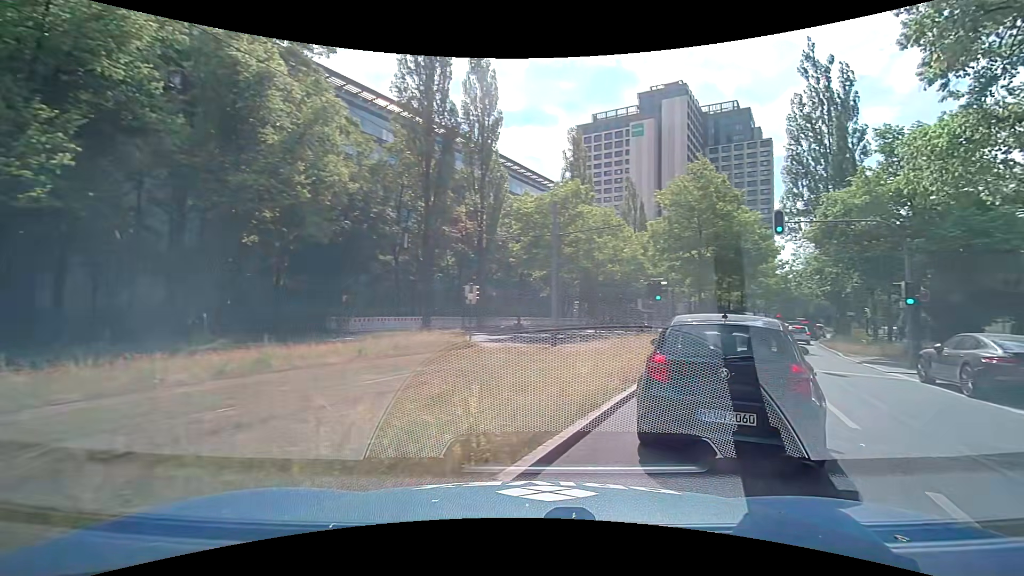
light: Day
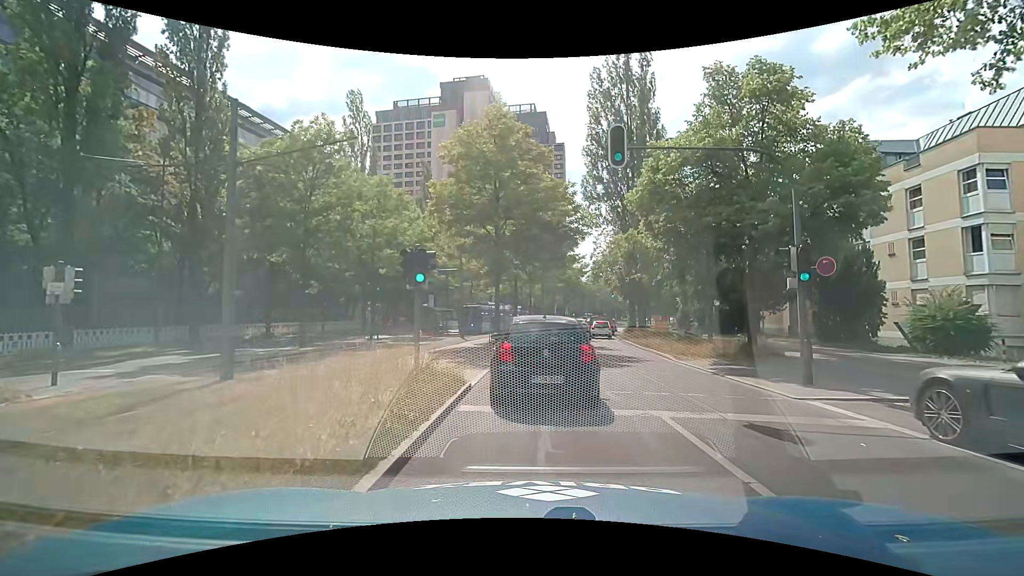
(+2.8, +10.2) m; +22°
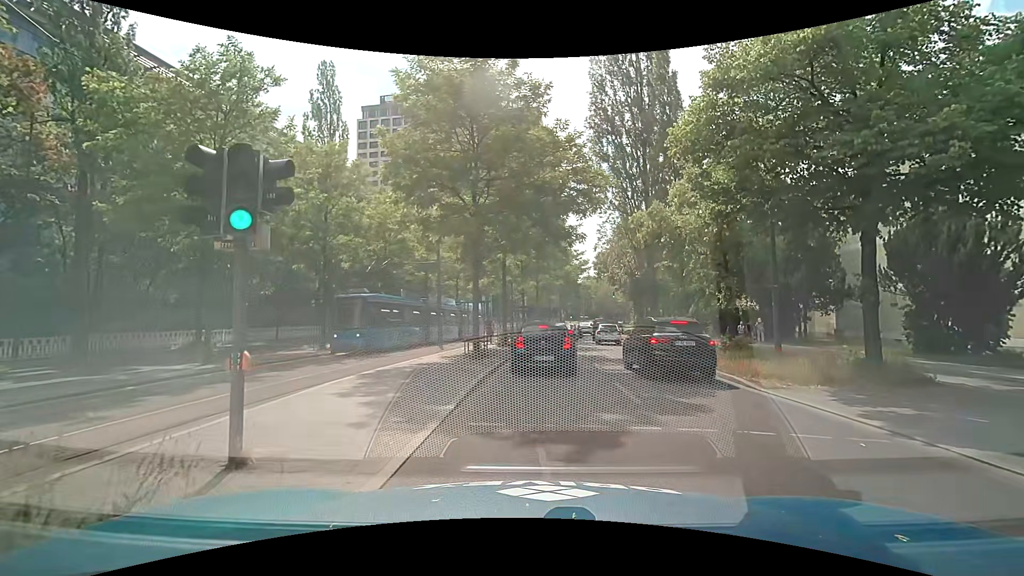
(+0.1, +7.1) m; 0°
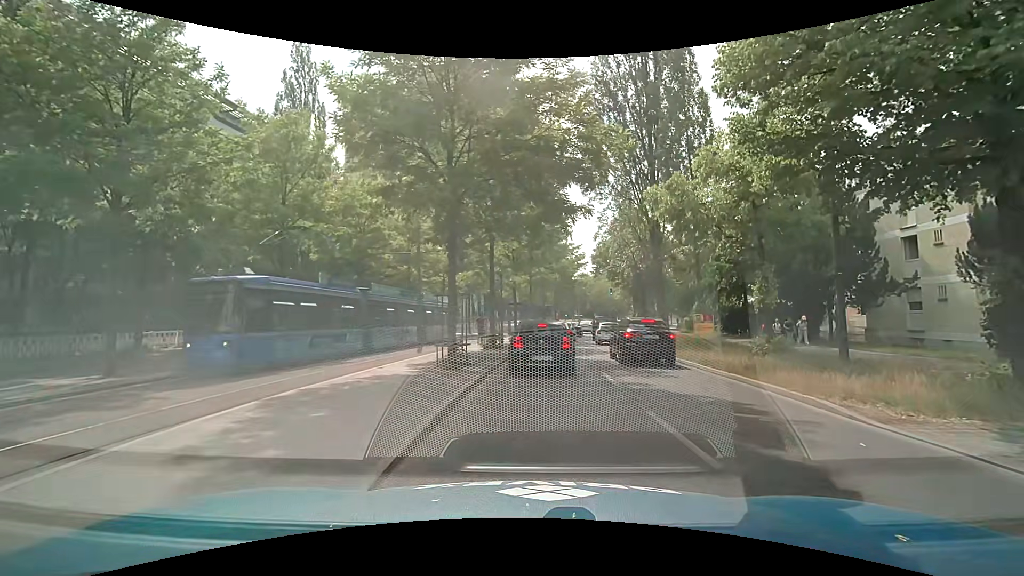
(+0.1, +4.2) m; +1°
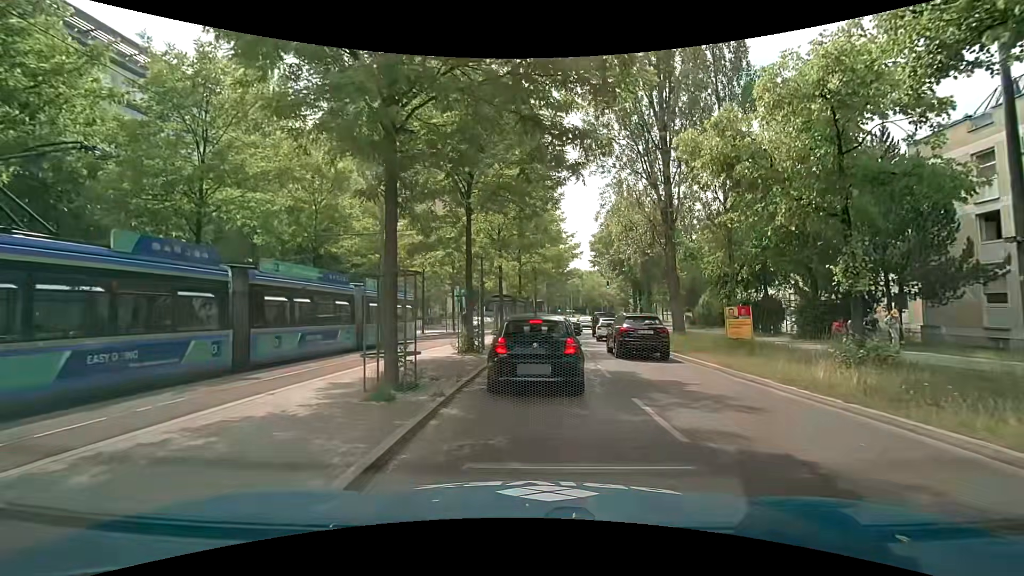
(+0.1, +5.2) m; +3°
